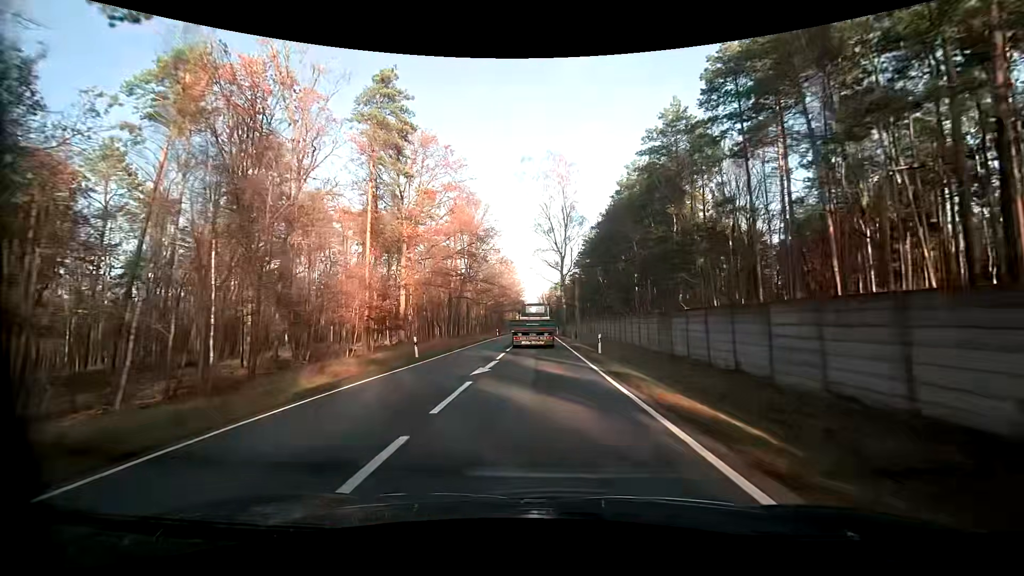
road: primary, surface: asphalt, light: Day
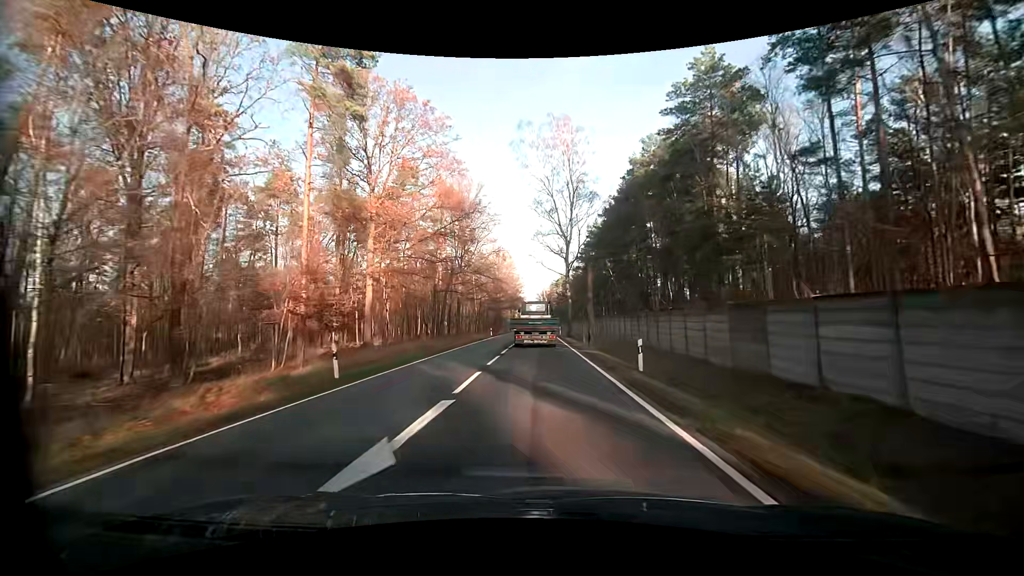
(0.0, +9.9) m; -1°
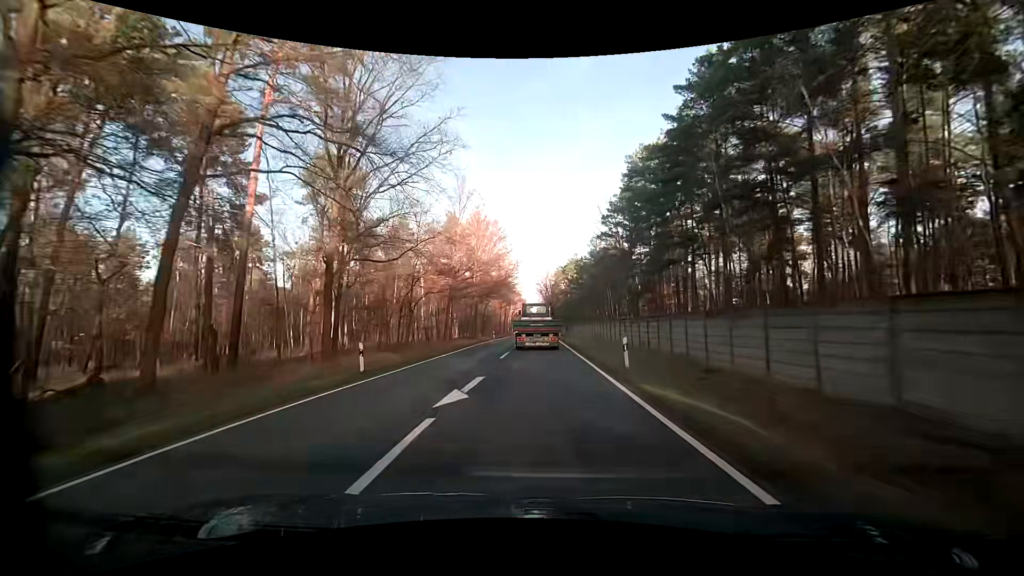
(+0.3, +47.7) m; 0°
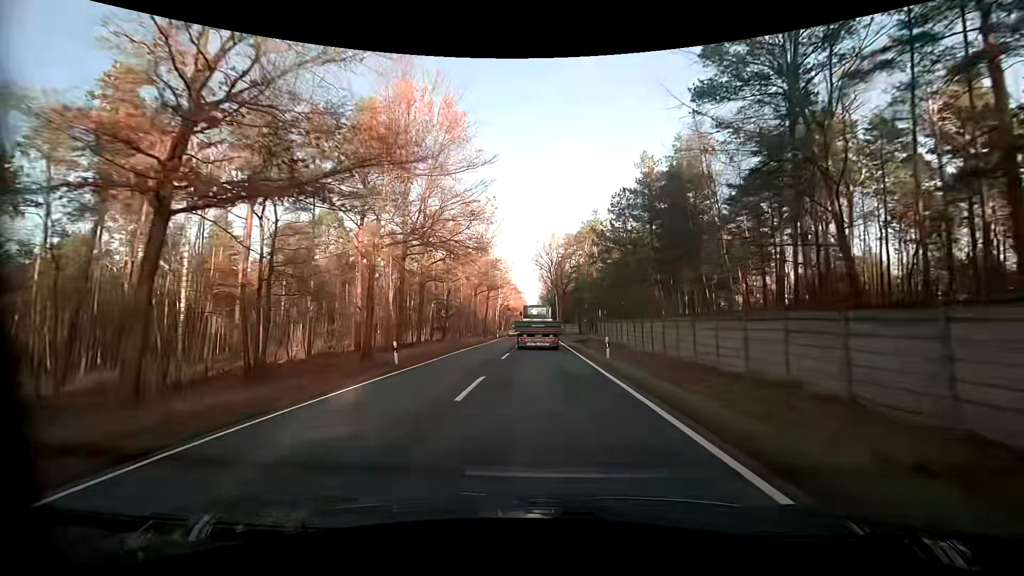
(+0.4, +46.6) m; +1°
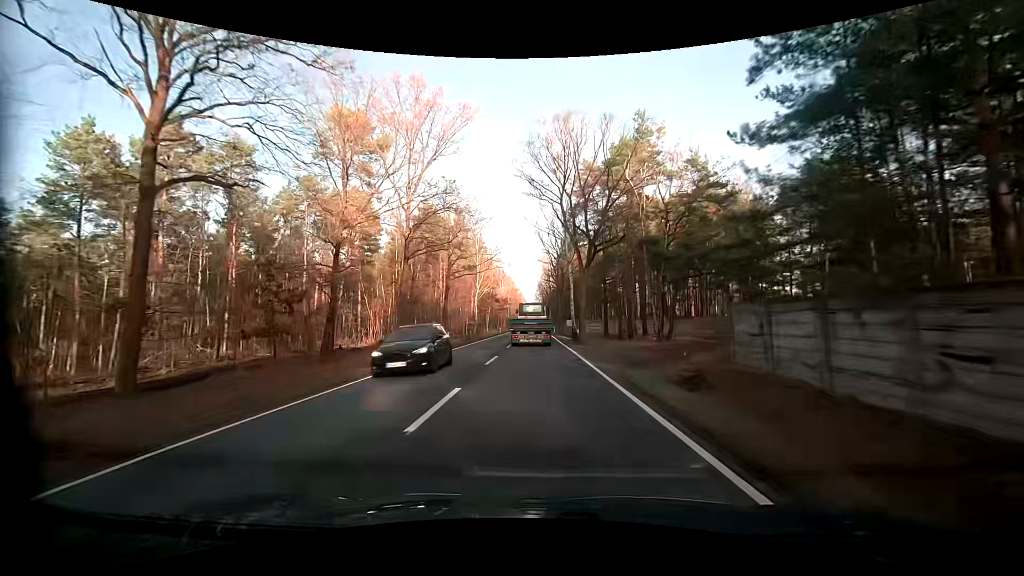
(+0.1, +37.7) m; 0°
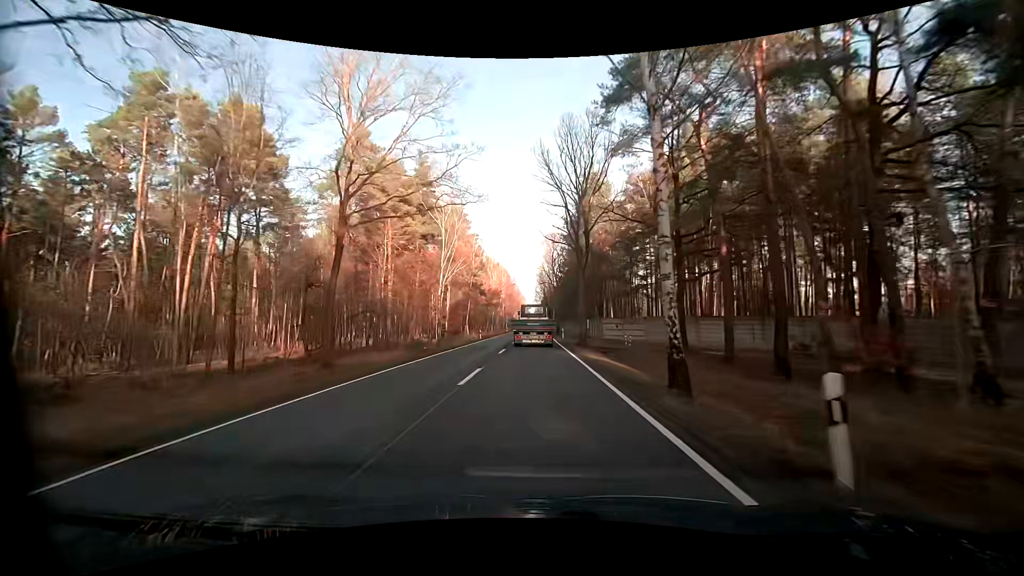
(-0.1, +28.7) m; 0°
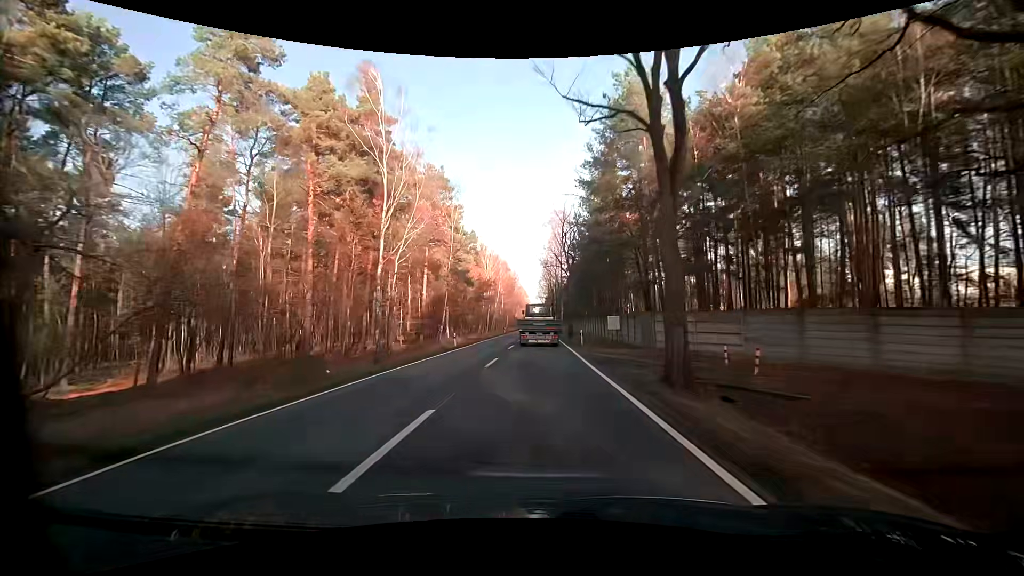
(-0.2, +19.3) m; -1°
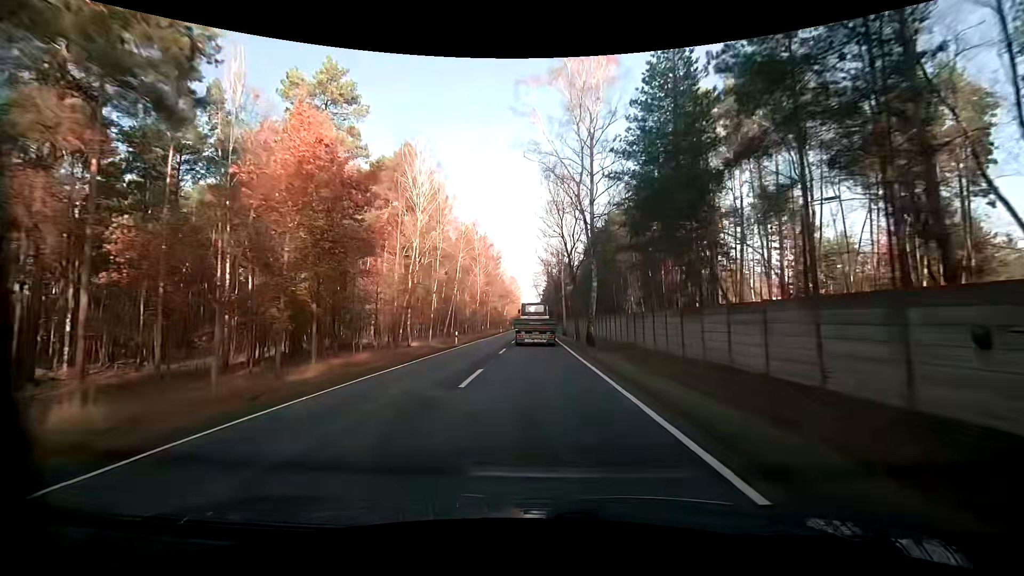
(+0.4, +49.0) m; +1°
(0, +10) (0, +20) (0, +30) (0, +40) (0, +50) (0, +60) (0, +70) (-1, +80) (-1, +90) (-1, +100) m
